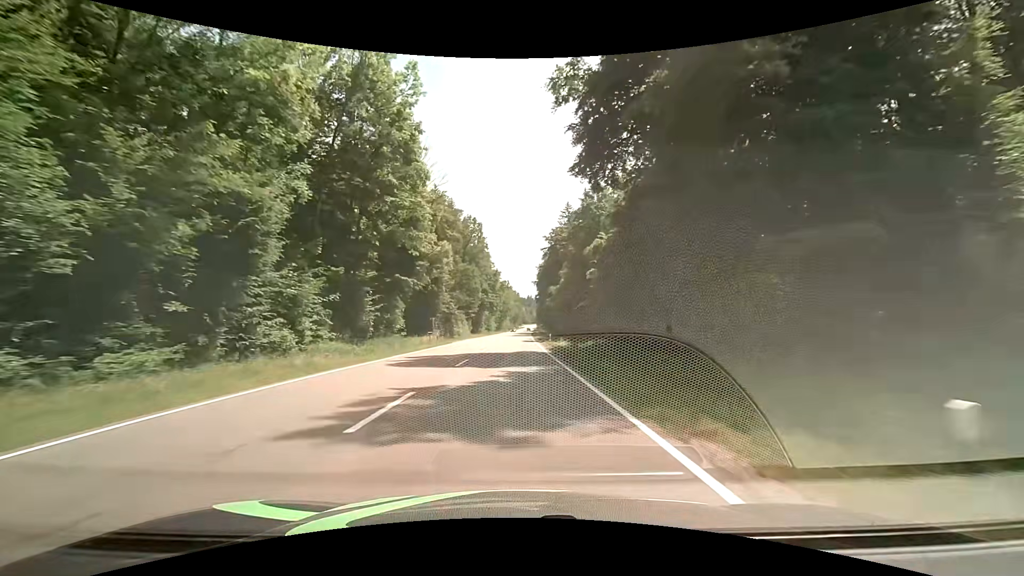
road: secondary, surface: asphalt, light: Day
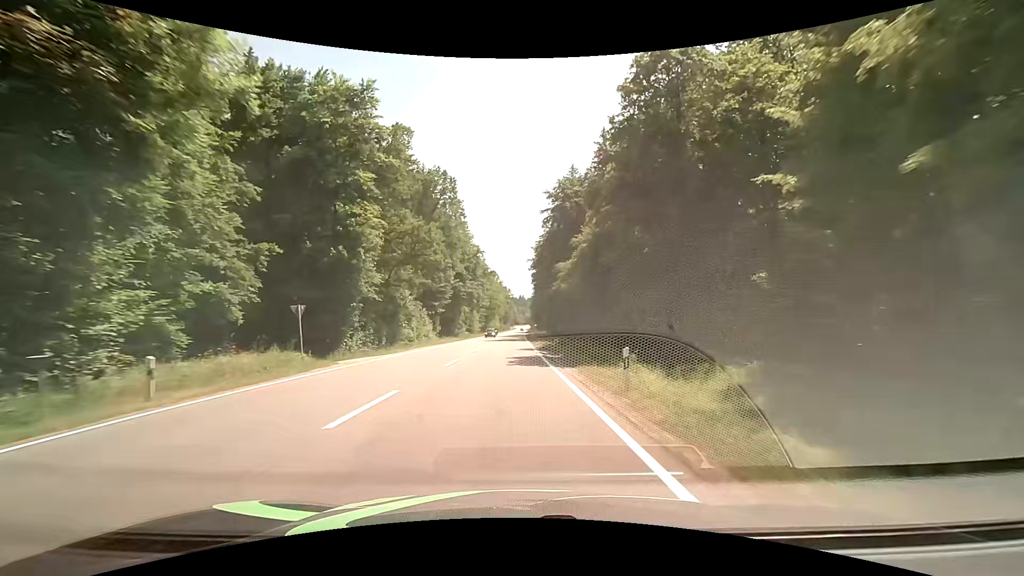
(+0.2, +35.3) m; +1°
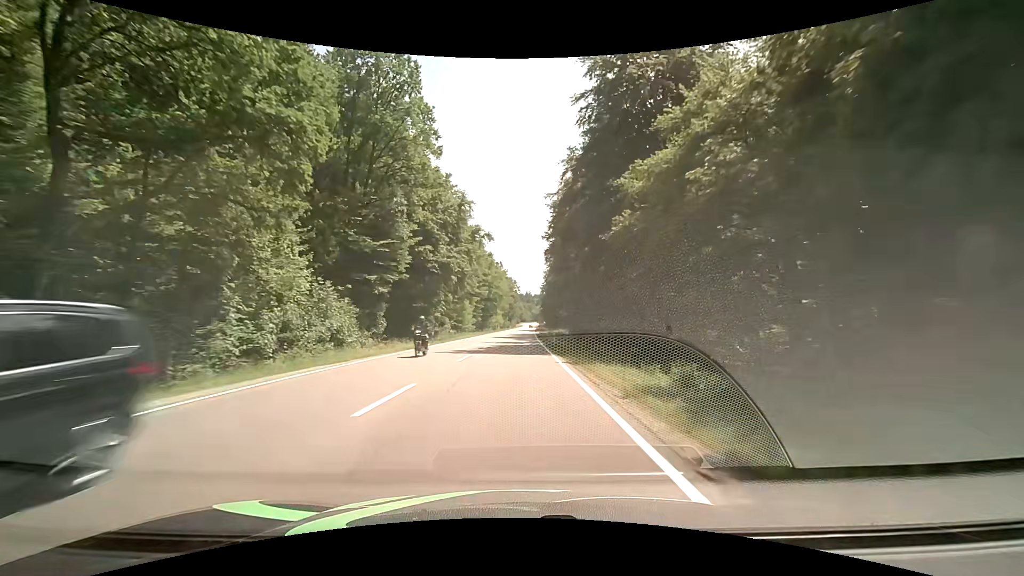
(-0.3, +35.4) m; -1°
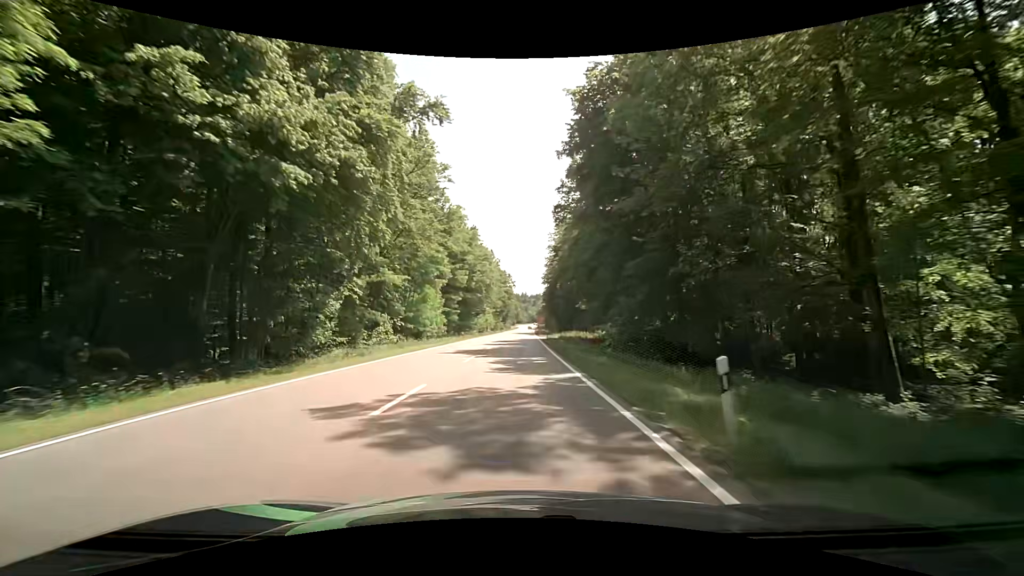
(+0.1, +35.4) m; 0°
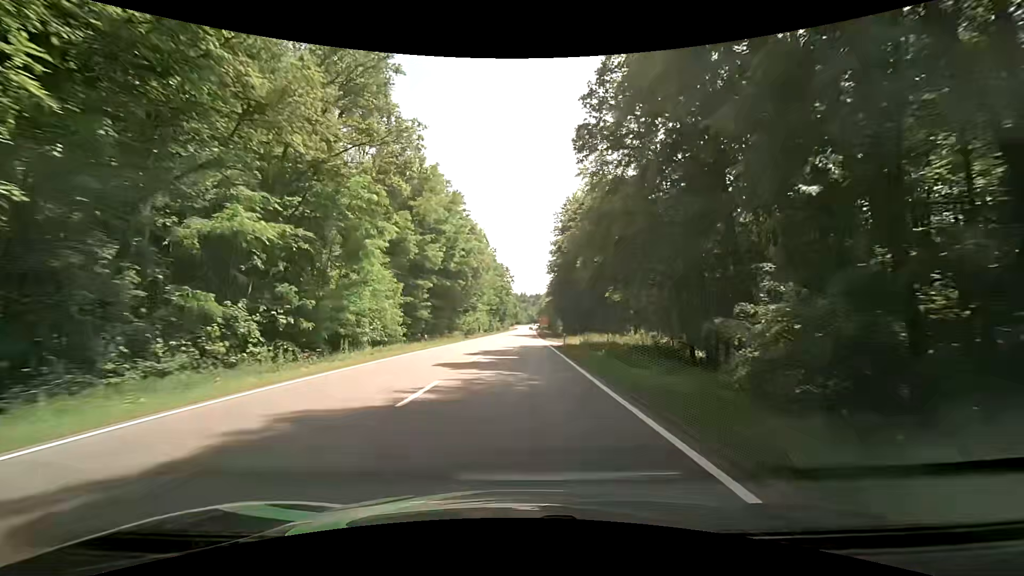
(+0.1, +23.6) m; +1°
(0, +10) (0, +20) (0, +30) (0, +40) (0, +50) (0, +60) (0, +70) (0, +80) (0, +90) (0, +100) m
